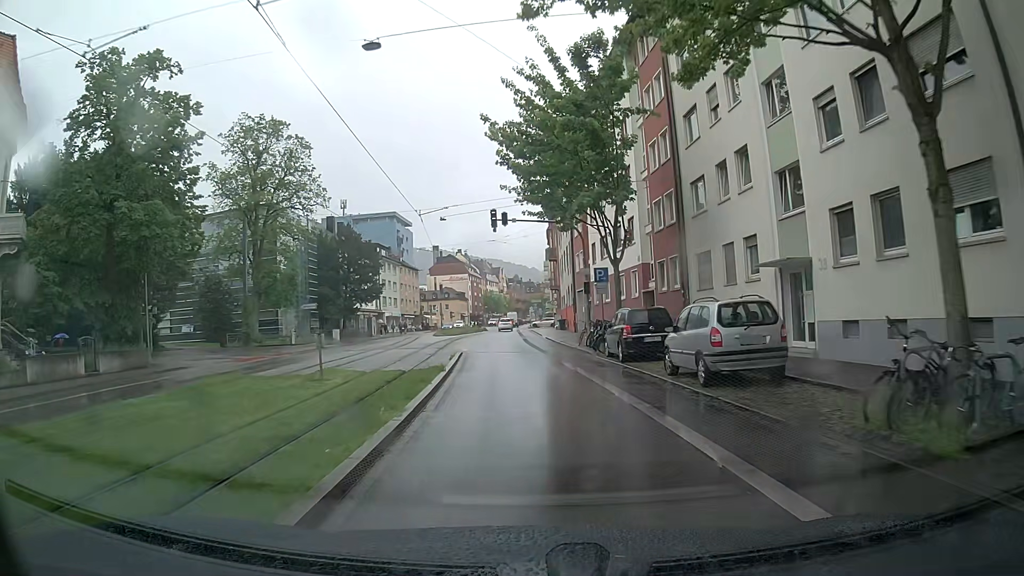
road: primary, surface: asphalt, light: Day
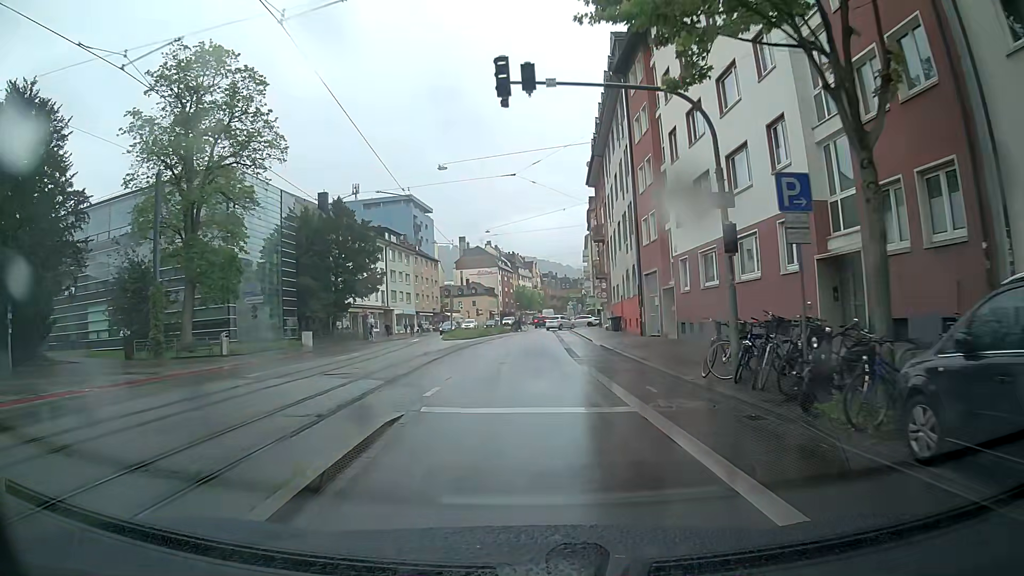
(-0.5, +17.9) m; -2°
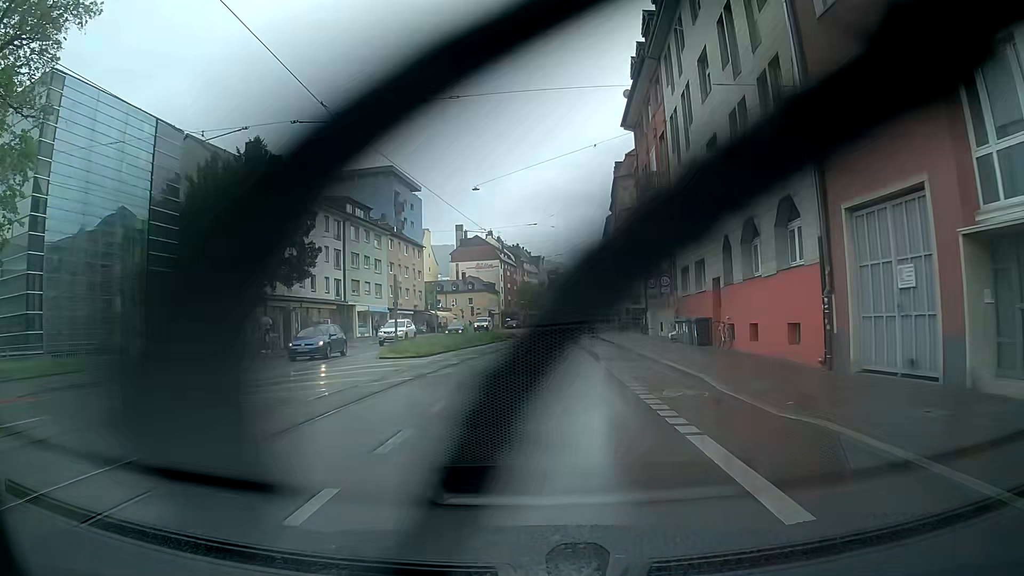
(-0.5, +22.9) m; -3°
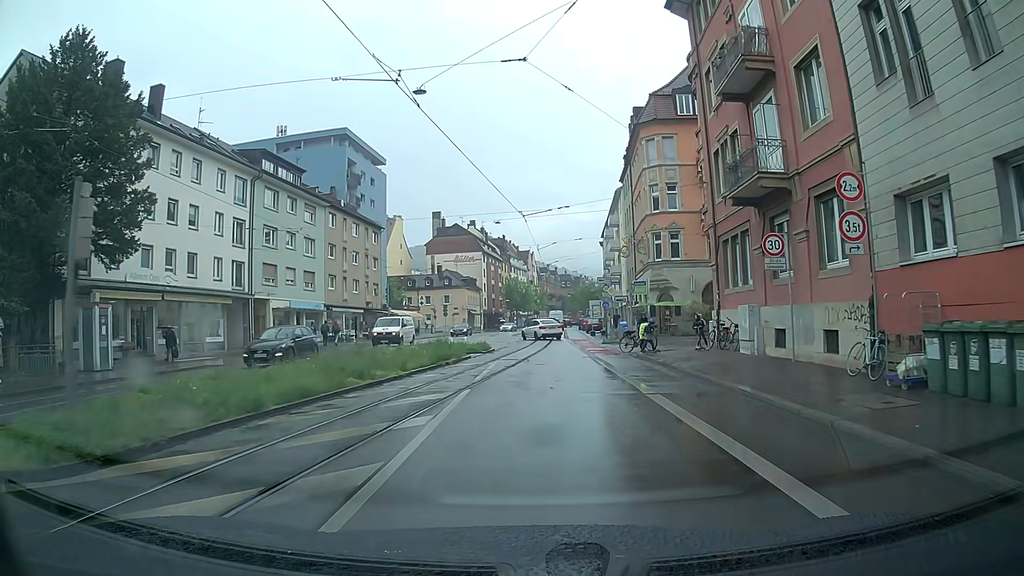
(+0.6, +20.3) m; +2°
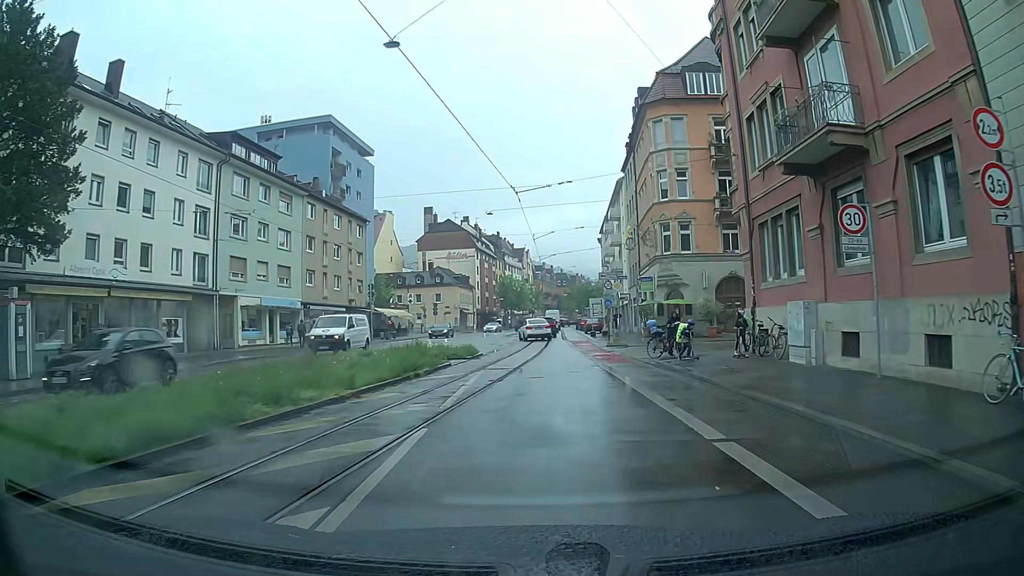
(+0.1, +4.8) m; +2°
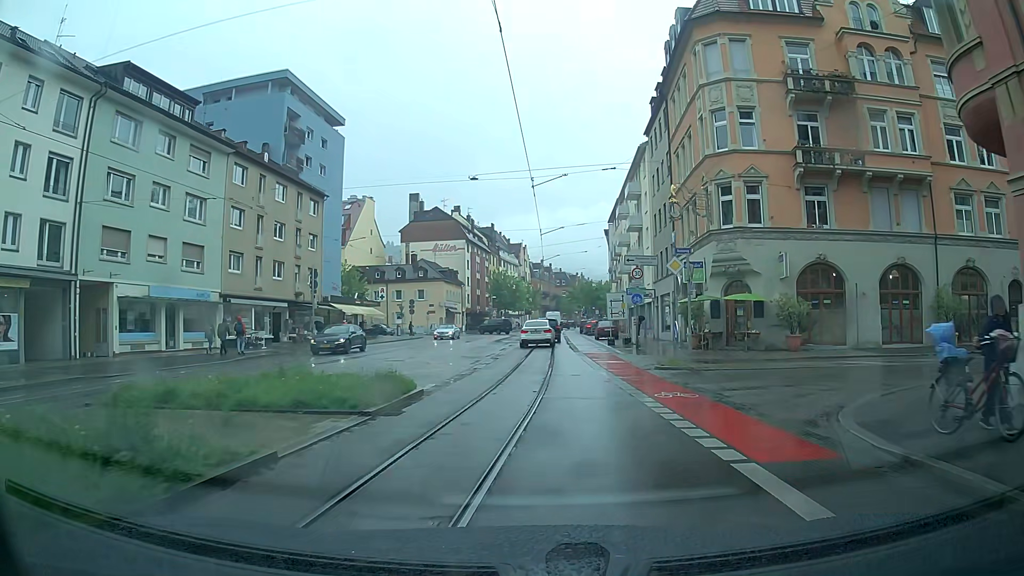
(-0.1, +14.3) m; -1°
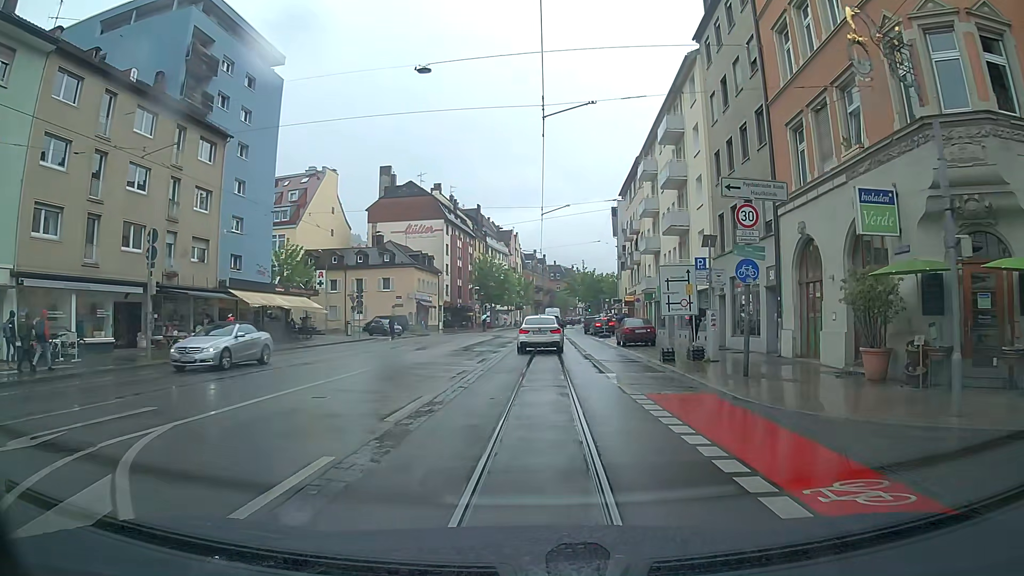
(+0.2, +18.2) m; 0°
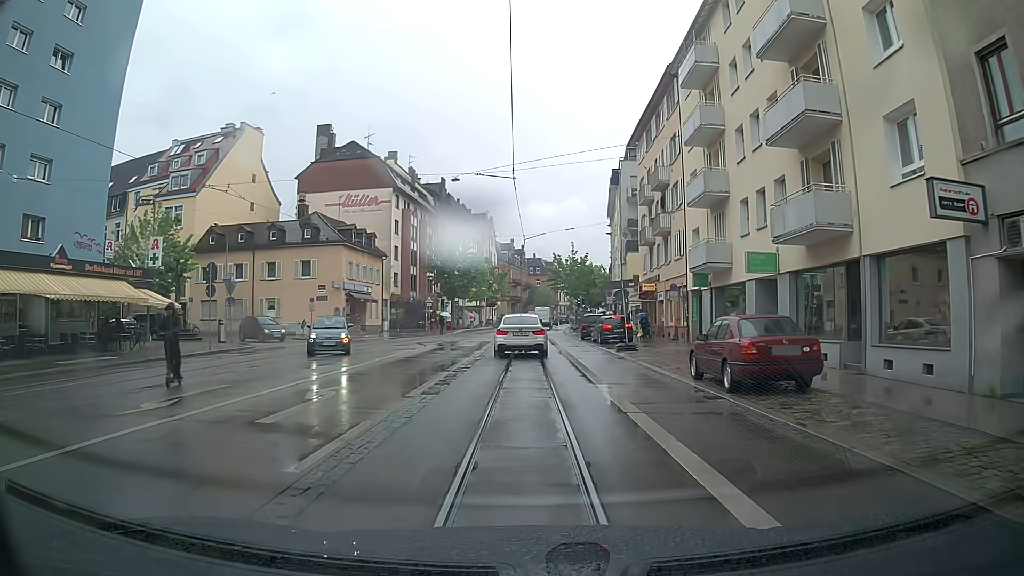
(+0.7, +21.3) m; +2°
(0, +10) (0, +20) (0, +30) (+1, +40) (+1, +50) (+1, +60) (+1, +70) (+2, +80) (+3, +90) (+4, +100) m
